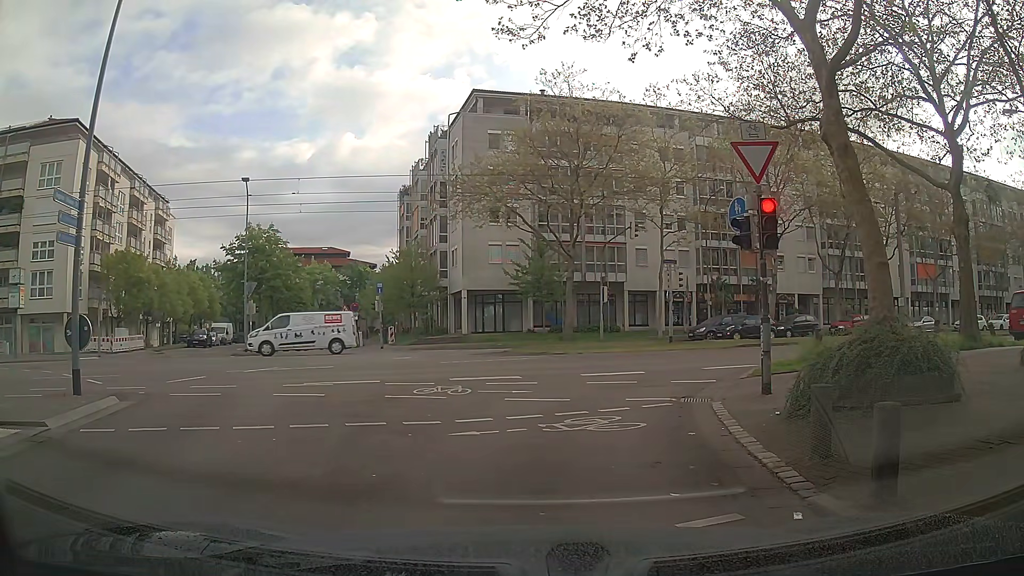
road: residential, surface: asphalt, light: Day
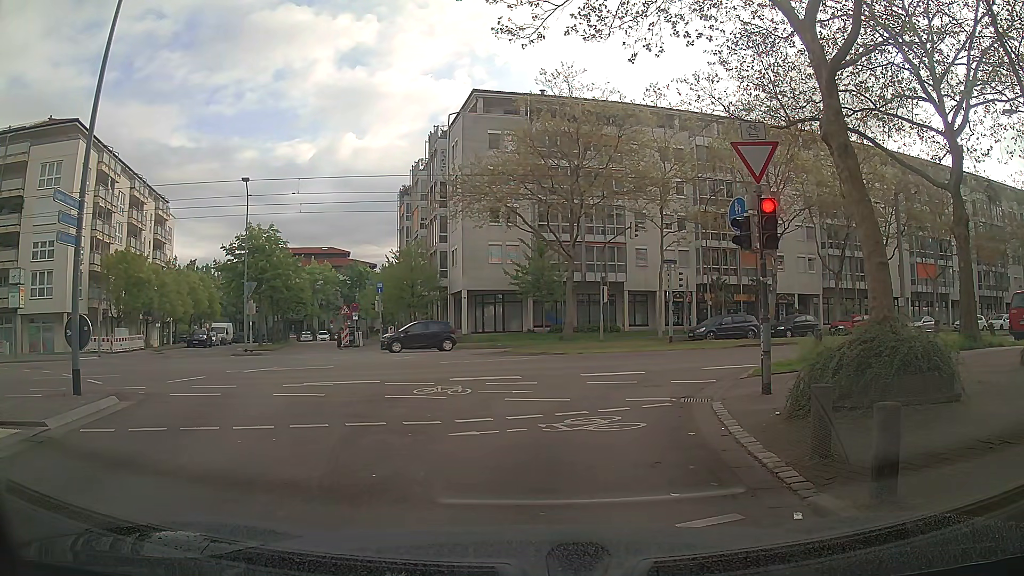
(0.0, 0.0) m; 0°
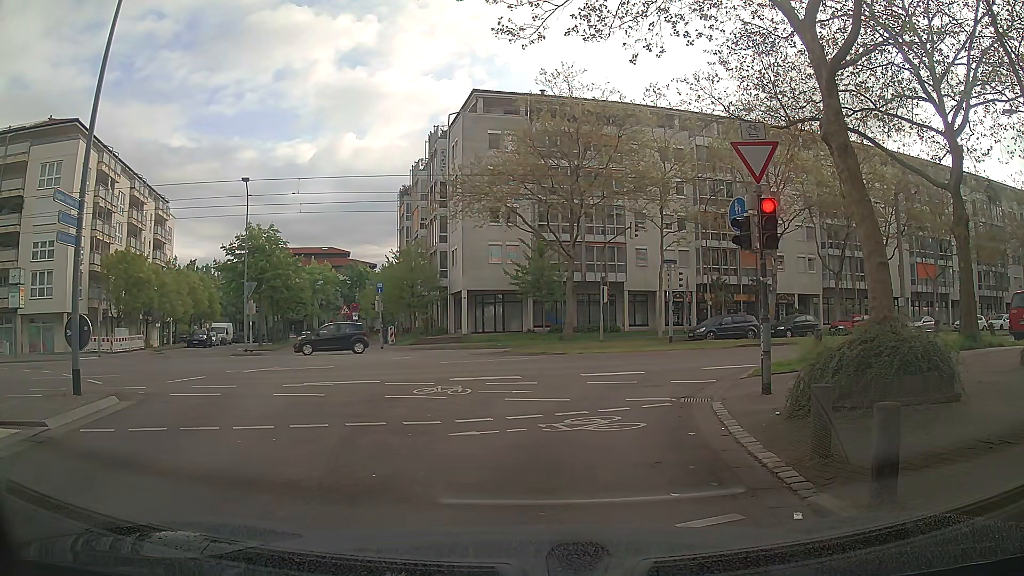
(0.0, 0.0) m; 0°
